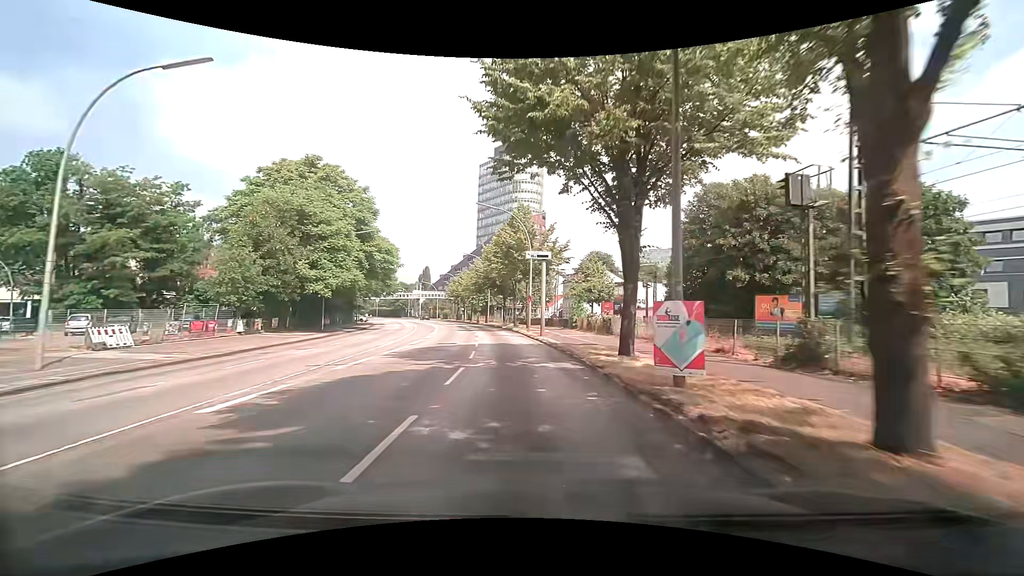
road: primary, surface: asphalt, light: Day
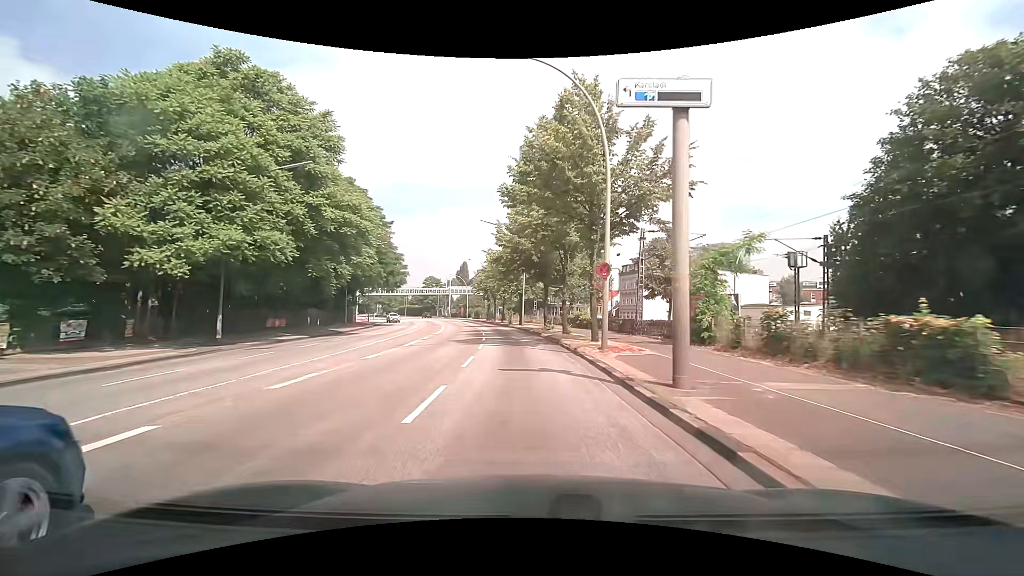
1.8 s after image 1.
(-1.0, +22.8) m; -5°
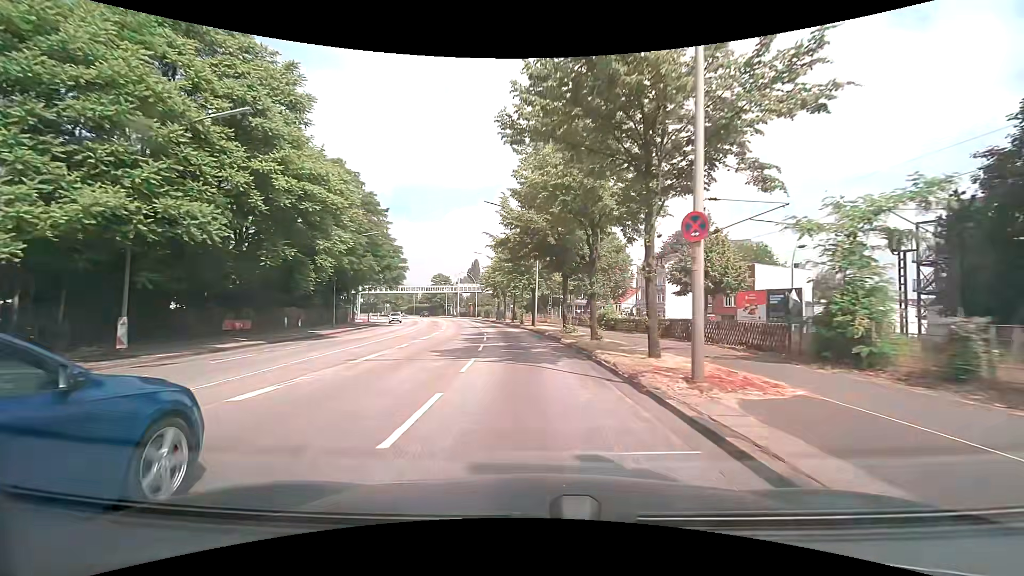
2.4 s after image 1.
(-0.1, +7.6) m; -2°
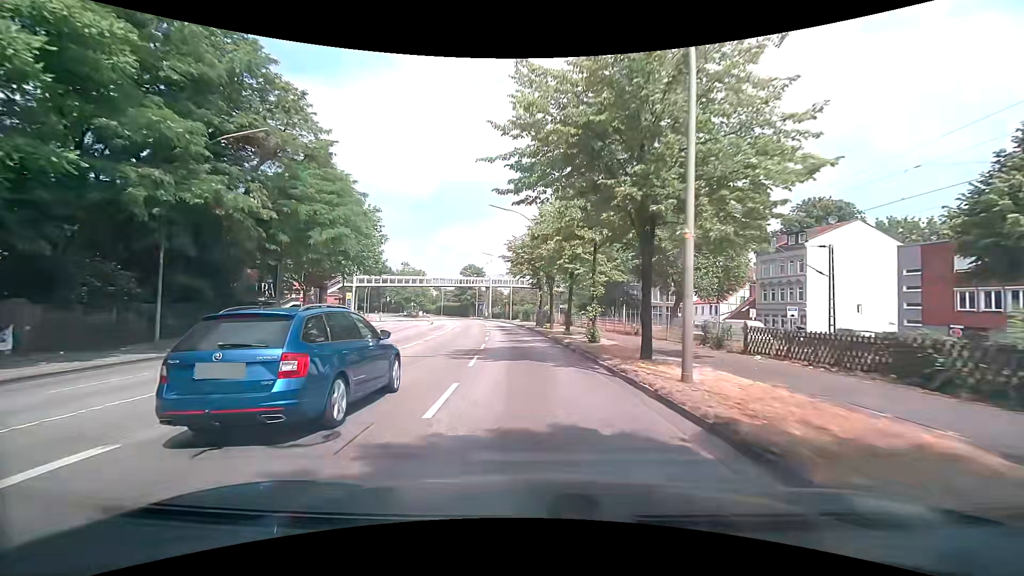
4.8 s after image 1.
(-1.5, +30.5) m; -6°
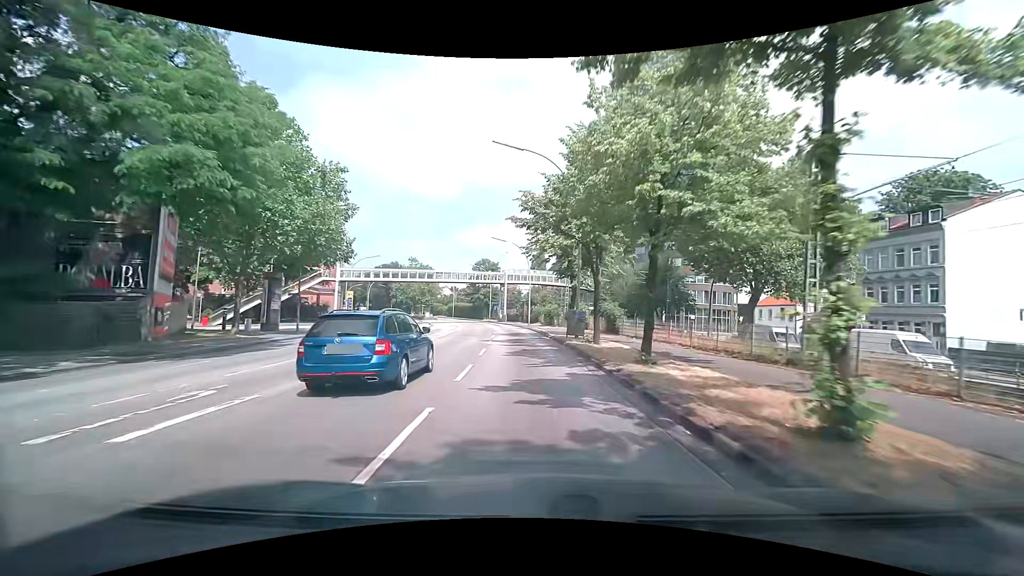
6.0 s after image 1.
(-0.3, +15.3) m; -2°
